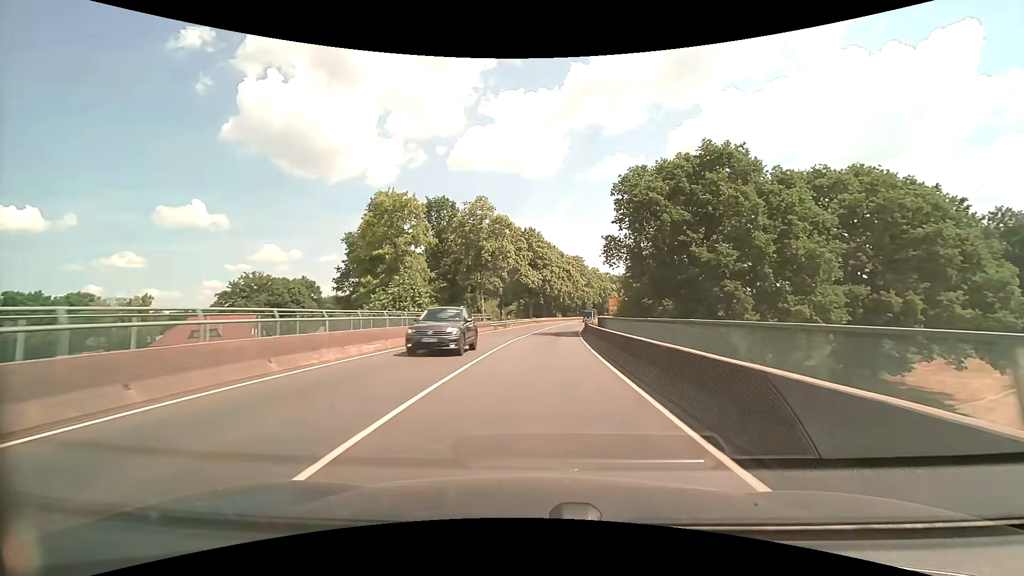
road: primary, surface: asphalt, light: Day
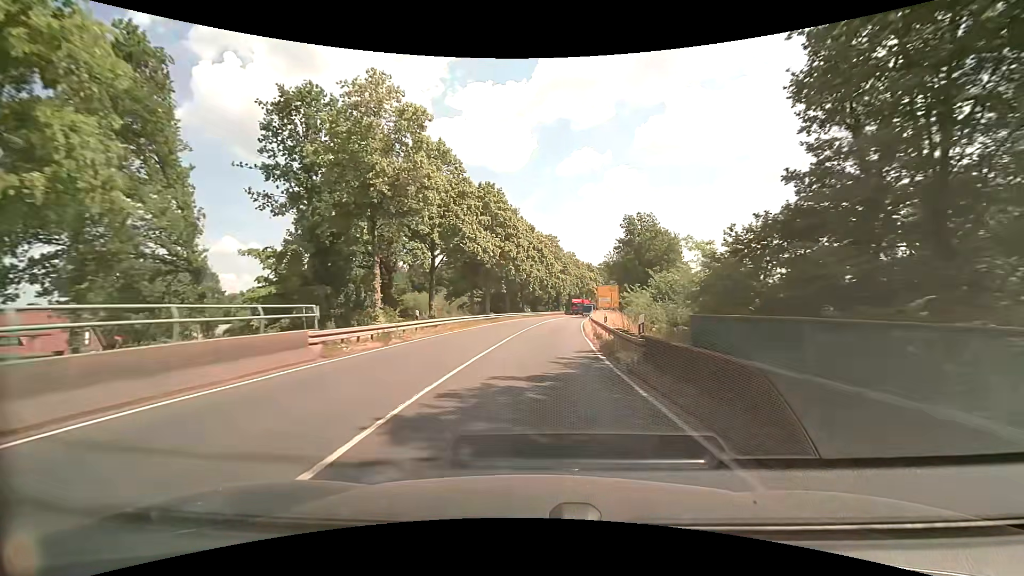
(+1.1, +32.4) m; +3°
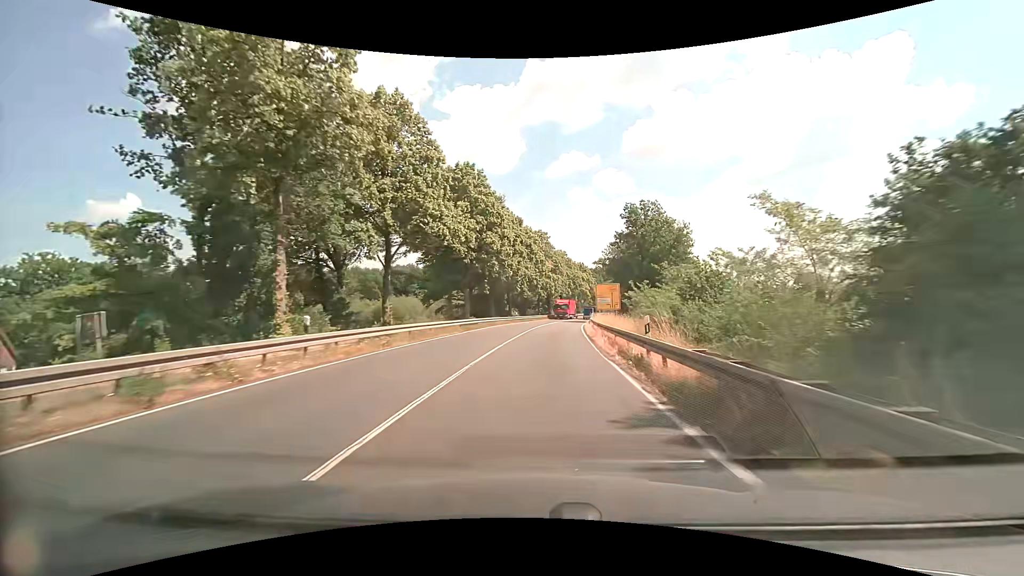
(+0.2, +10.8) m; +2°
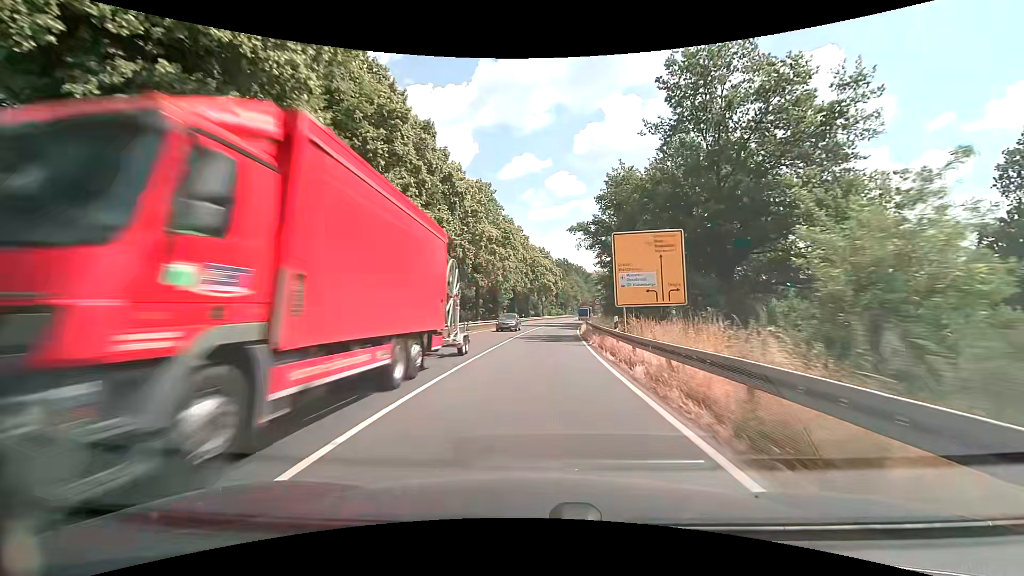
(+2.0, +43.1) m; +5°
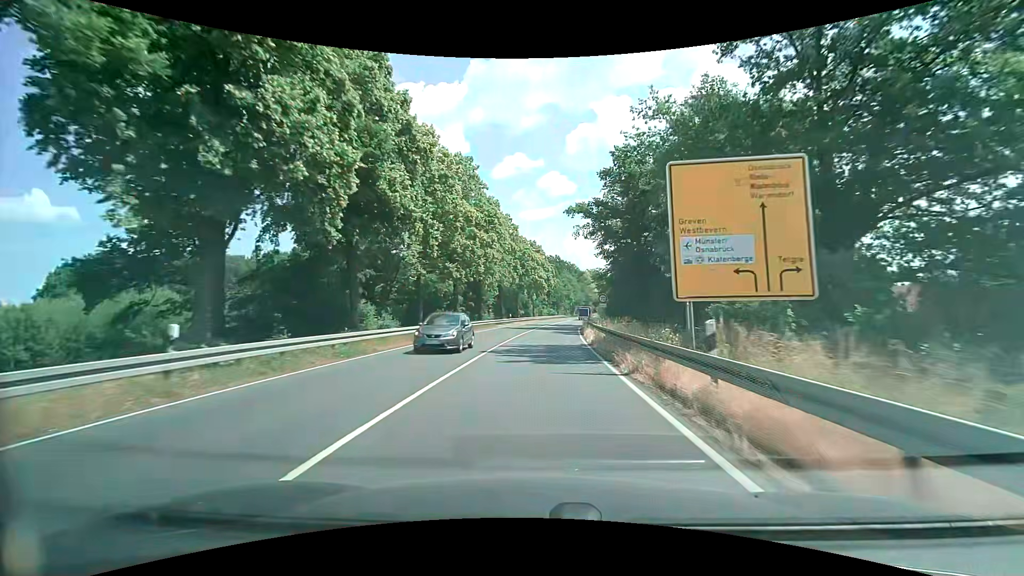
(+0.1, +10.8) m; +1°
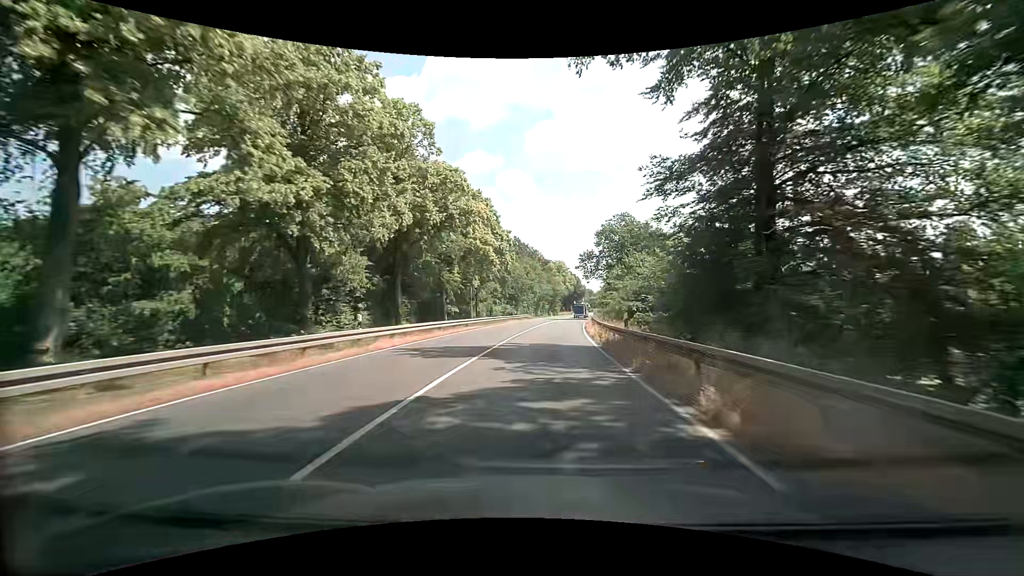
(+1.8, +42.8) m; +5°
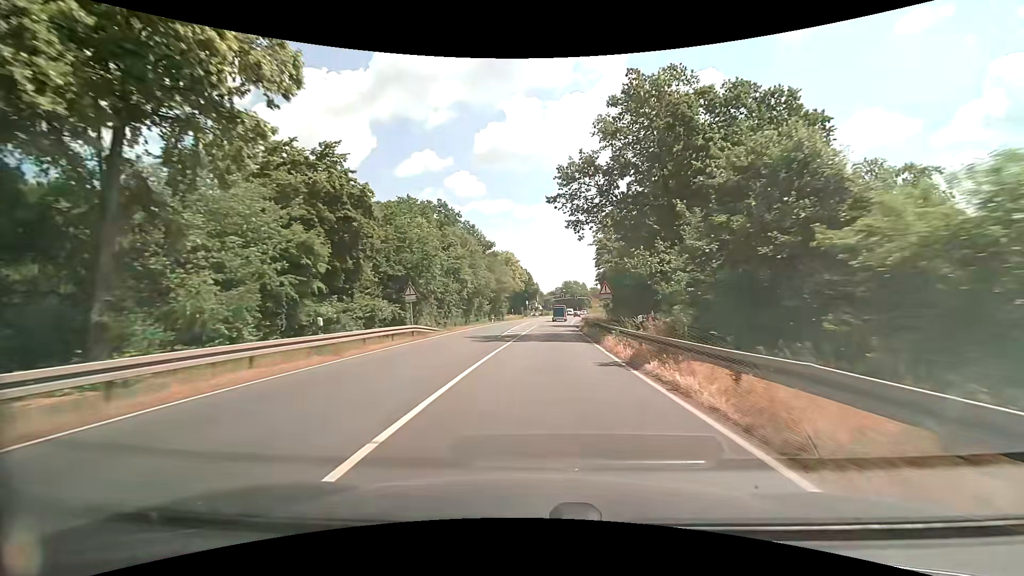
(+2.5, +49.3) m; +6°
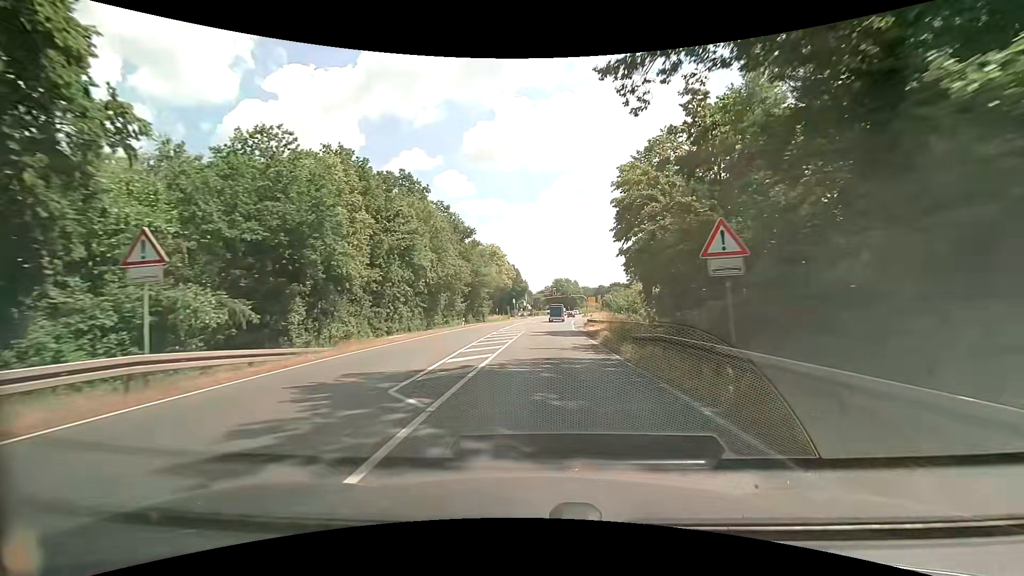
(+0.1, +18.9) m; +1°
(0, +10) (0, +20) (0, +30) (0, +40) (0, +50) (-1, +60) (-1, +70) (0, +80) (0, +90) (+1, +100) m
